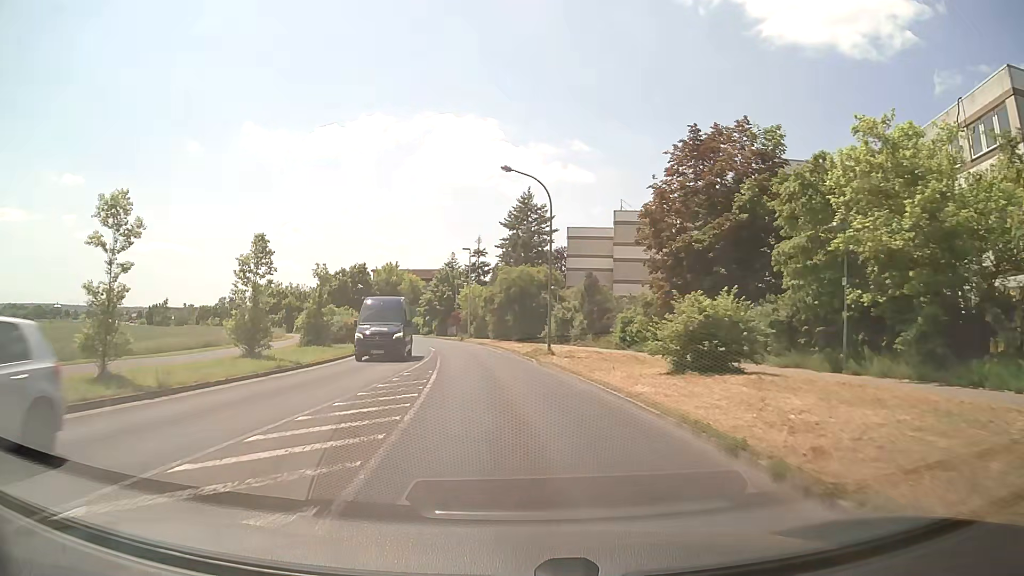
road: tertiary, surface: asphalt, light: Day
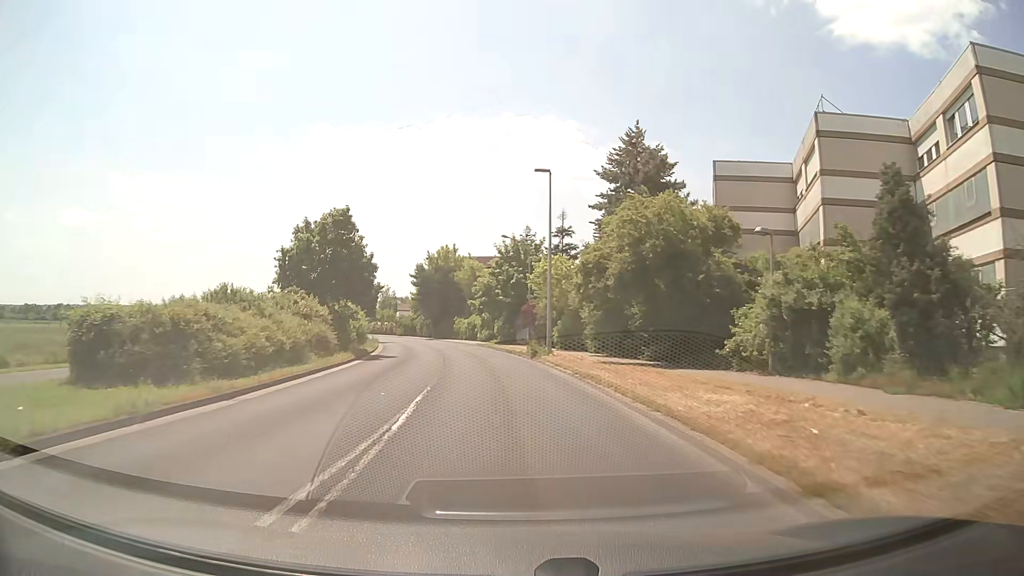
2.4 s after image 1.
(-1.8, +29.8) m; -7°
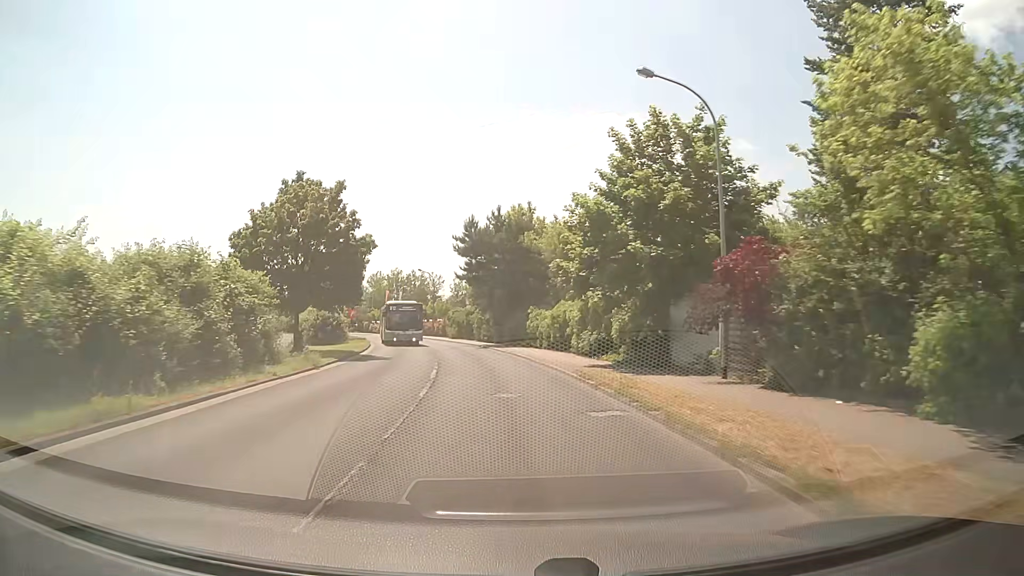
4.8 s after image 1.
(-2.0, +31.9) m; -7°
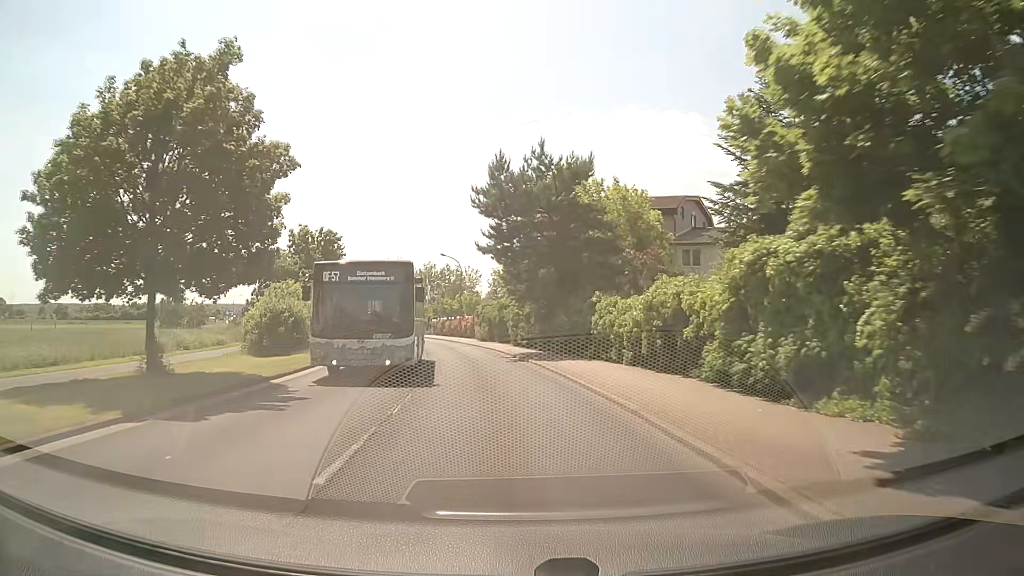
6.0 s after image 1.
(-0.5, +15.9) m; -4°
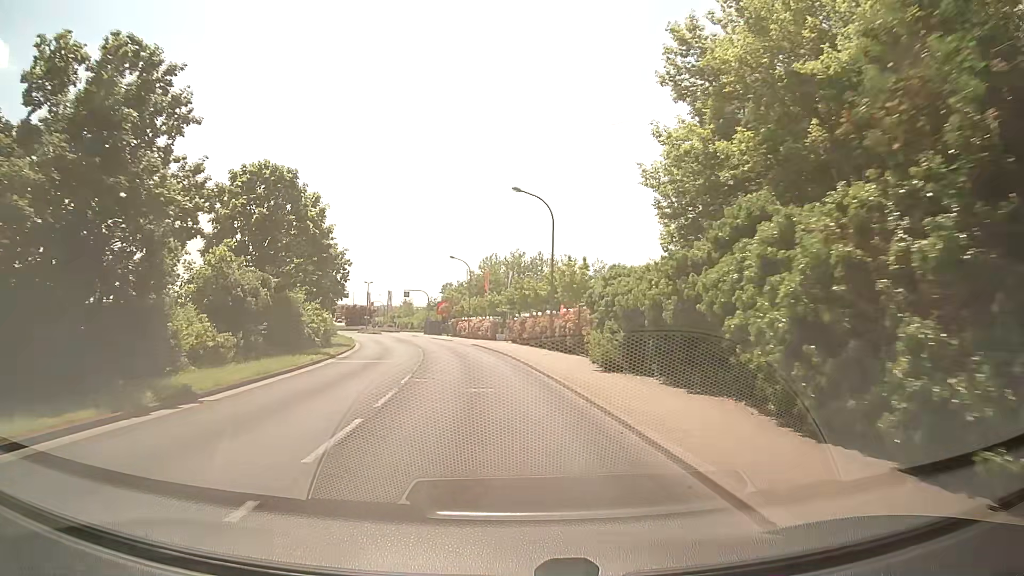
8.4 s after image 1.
(-2.1, +31.1) m; -7°
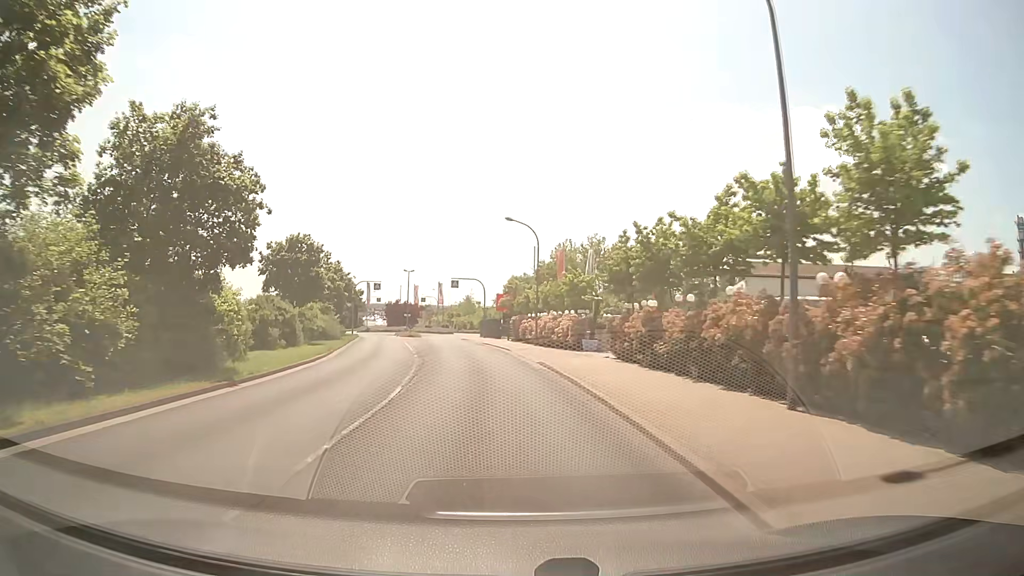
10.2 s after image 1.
(-1.4, +23.0) m; -6°
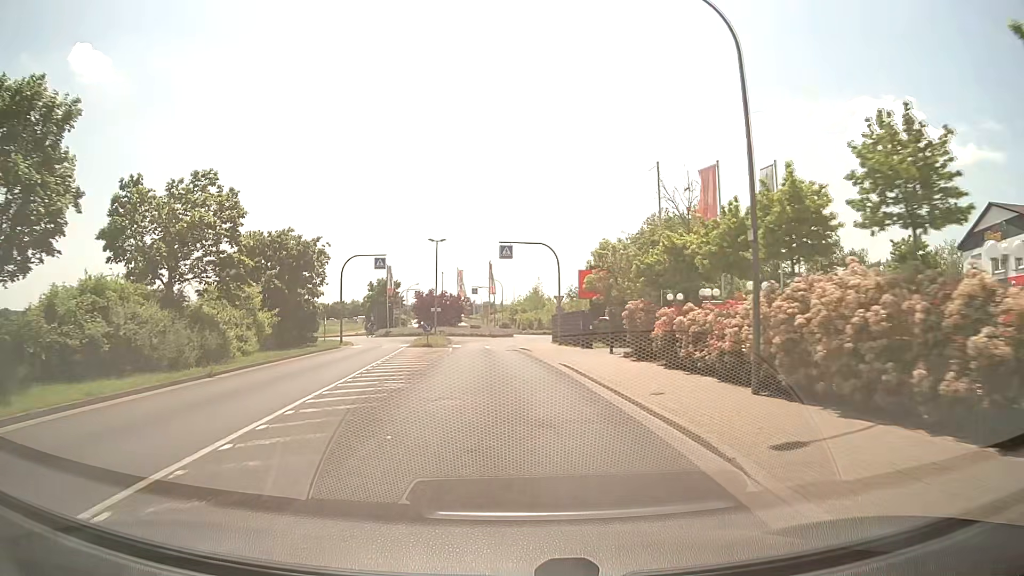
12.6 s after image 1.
(-1.7, +29.7) m; -6°
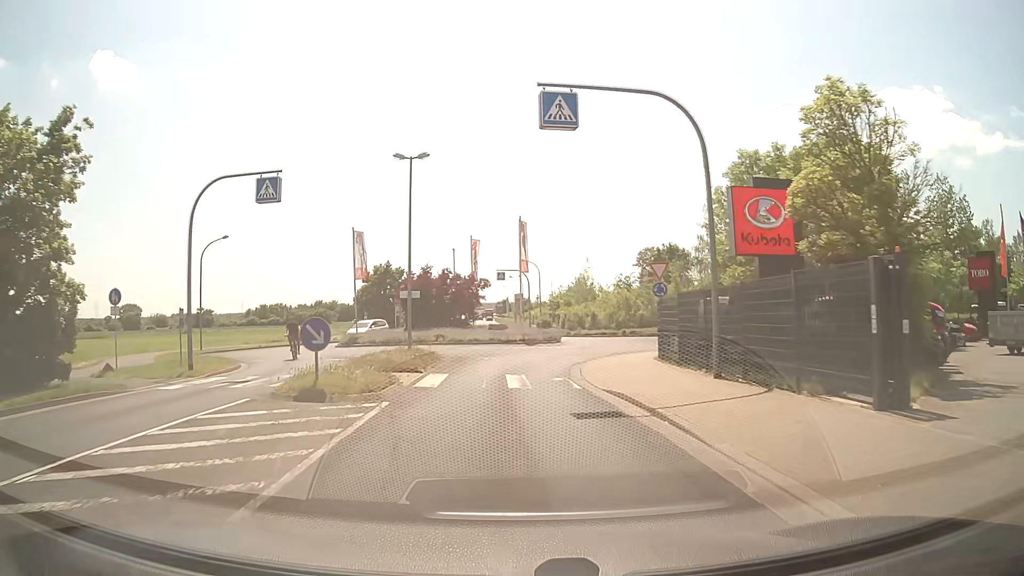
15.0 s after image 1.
(-0.9, +26.0) m; -3°
(0, +10) (0, +20) (+2, +30) (+6, +39) (+6, +49) (+2, +58) (-1, +67) (-2, +77) (-3, +87) (-4, +97) m
